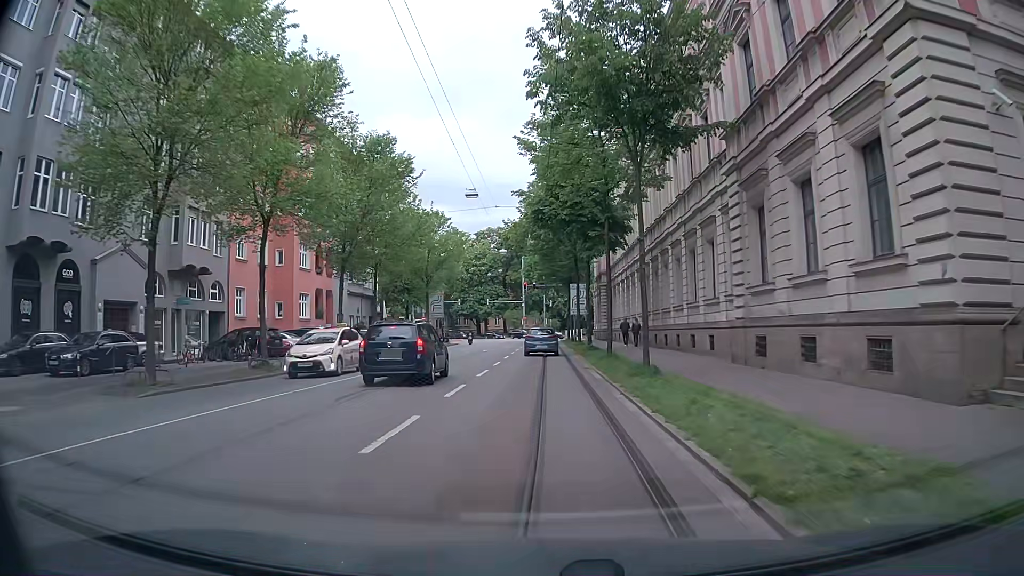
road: secondary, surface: asphalt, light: Day
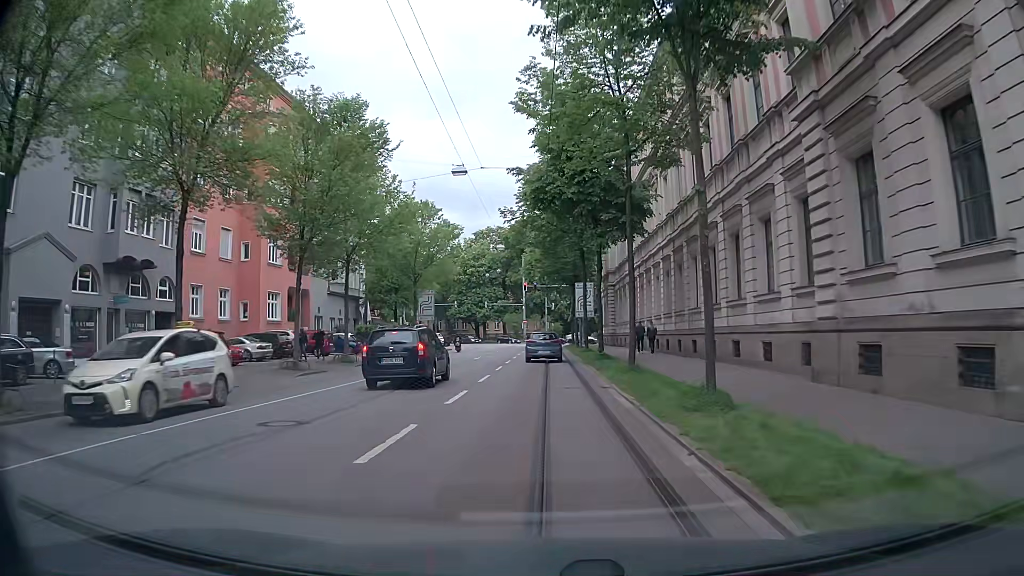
(-0.1, +6.4) m; 0°
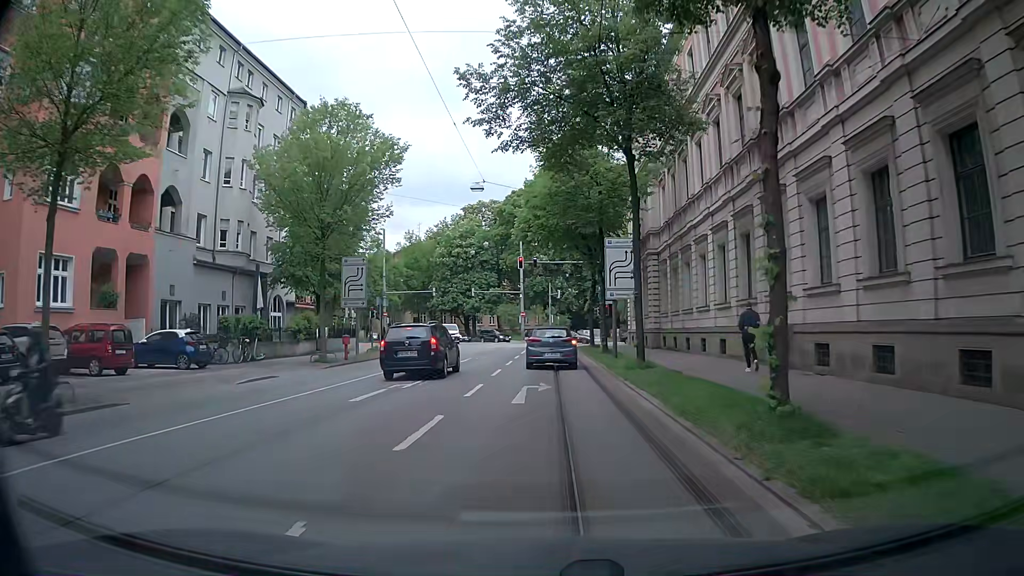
(-0.1, +23.1) m; +1°
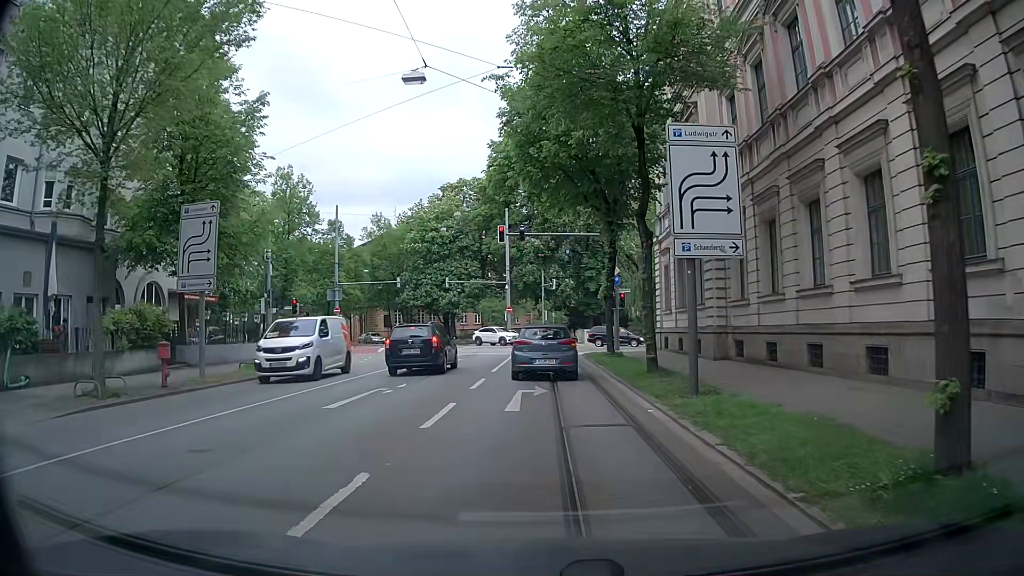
(-0.2, +16.0) m; 0°
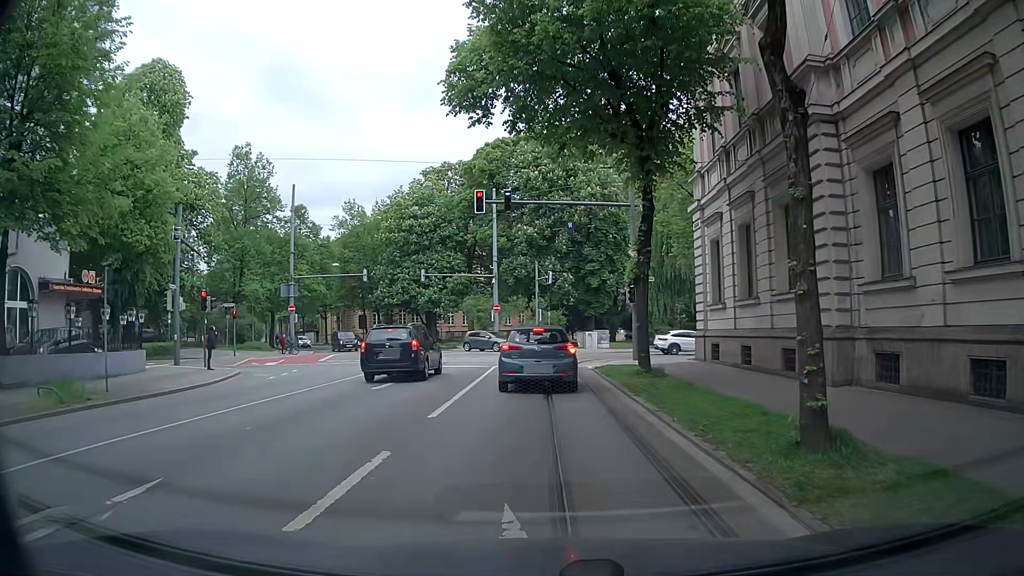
(-0.1, +10.7) m; -2°
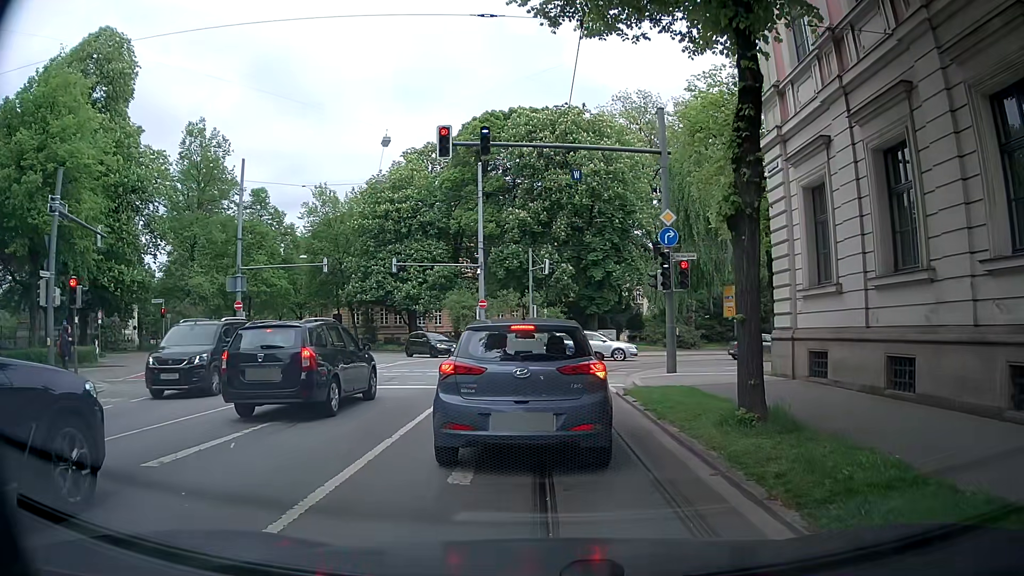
(+0.2, +9.1) m; +1°
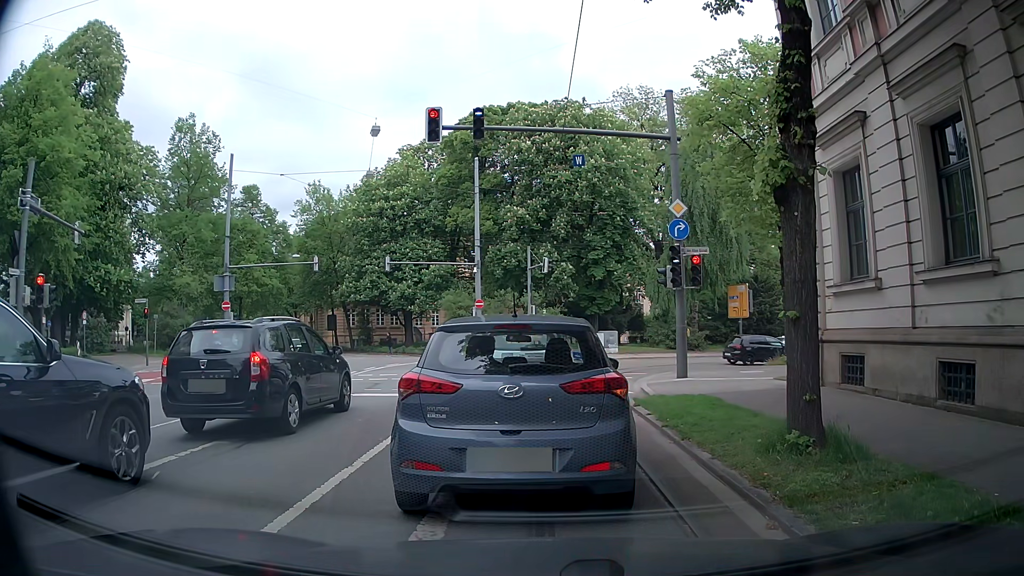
(0.0, +1.8) m; +1°
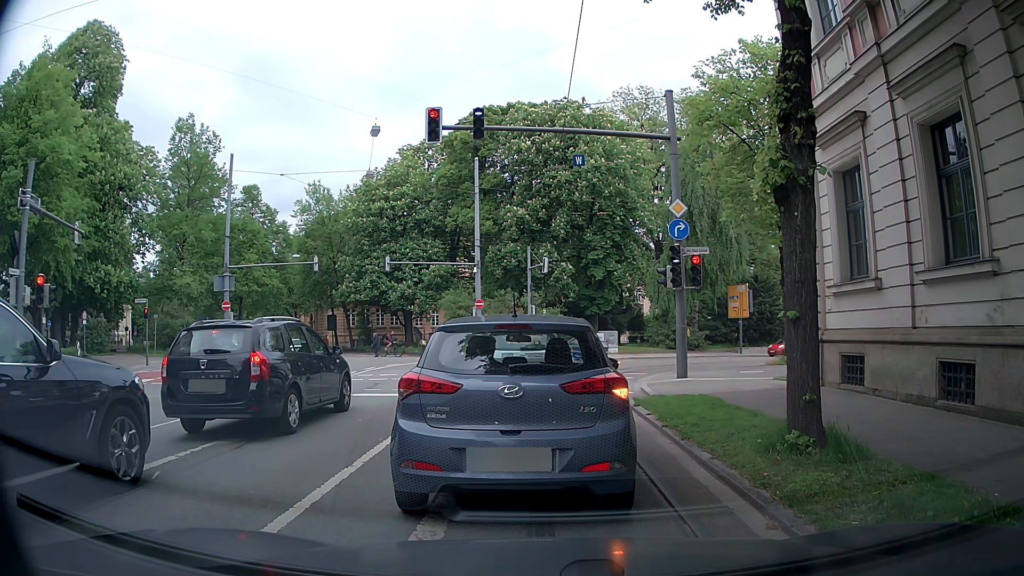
(0.0, 0.0) m; 0°
